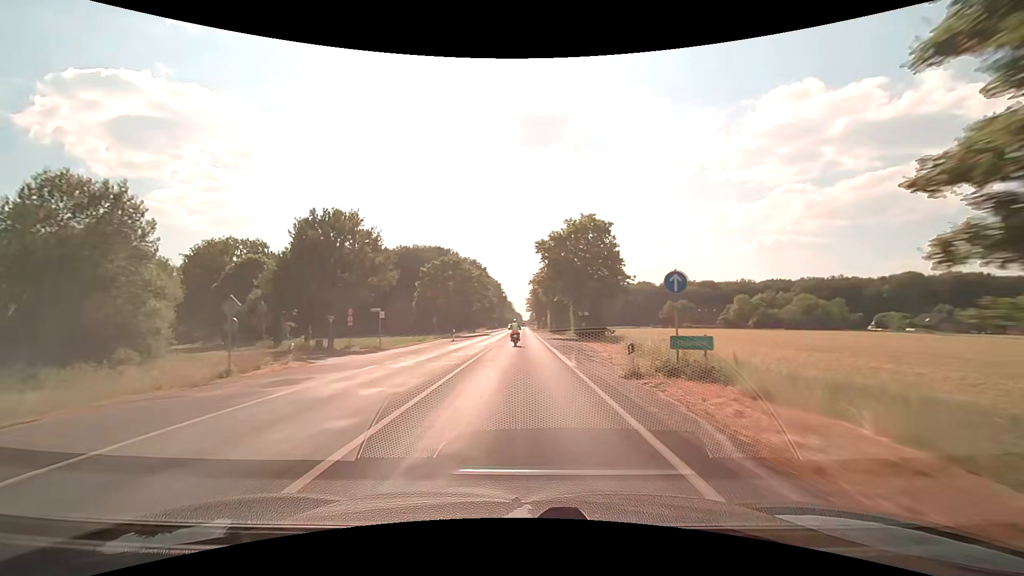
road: secondary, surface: asphalt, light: Day
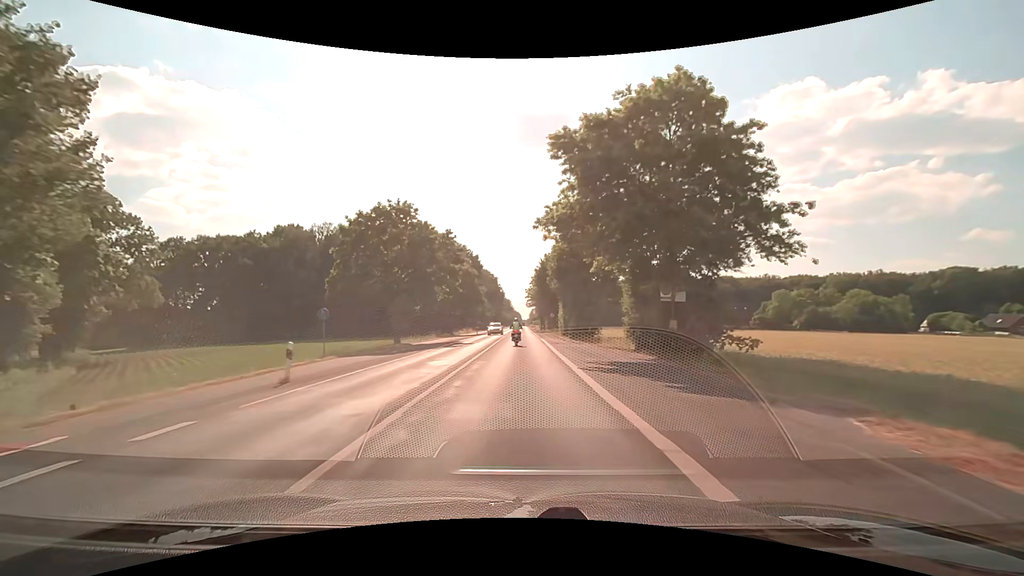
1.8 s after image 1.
(-0.1, +32.6) m; 0°
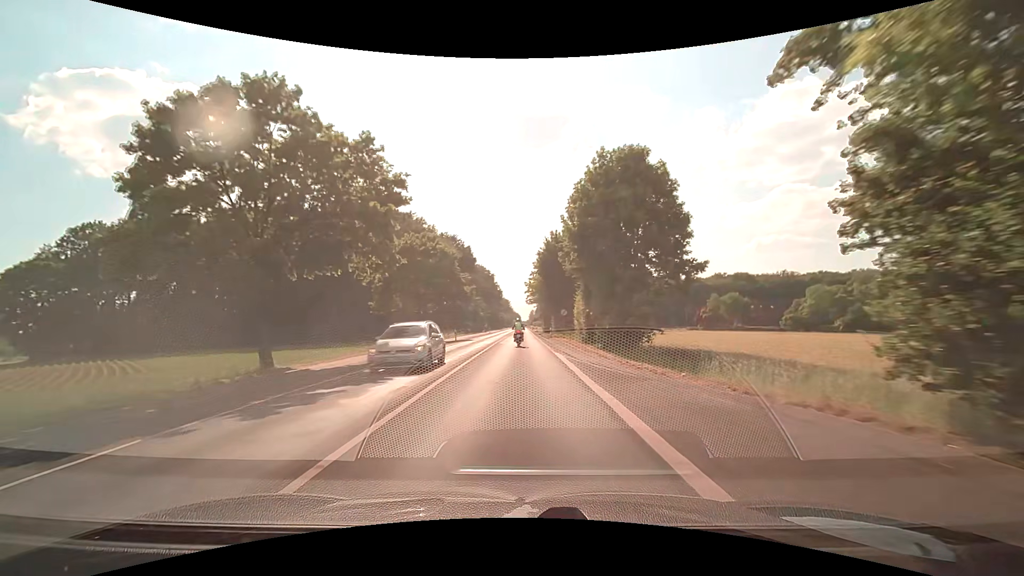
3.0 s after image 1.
(0.0, +21.7) m; 0°
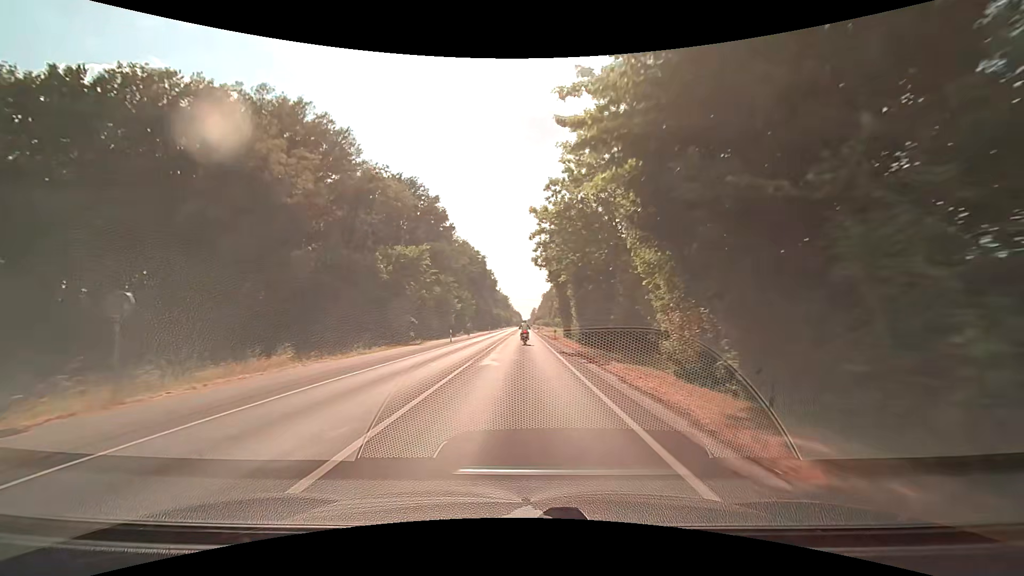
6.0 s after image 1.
(0.0, +54.5) m; 0°
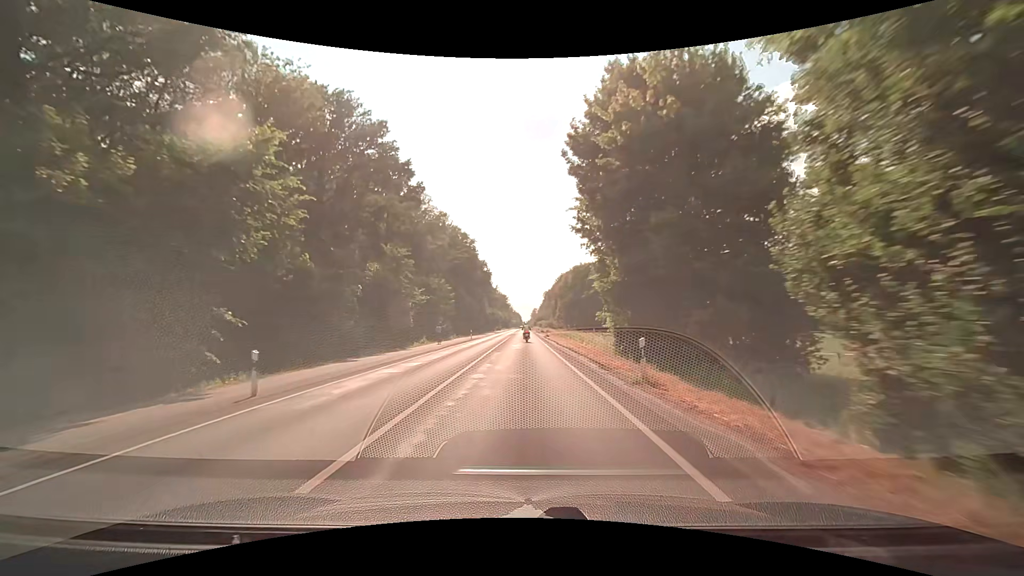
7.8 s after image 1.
(+0.1, +32.8) m; 0°
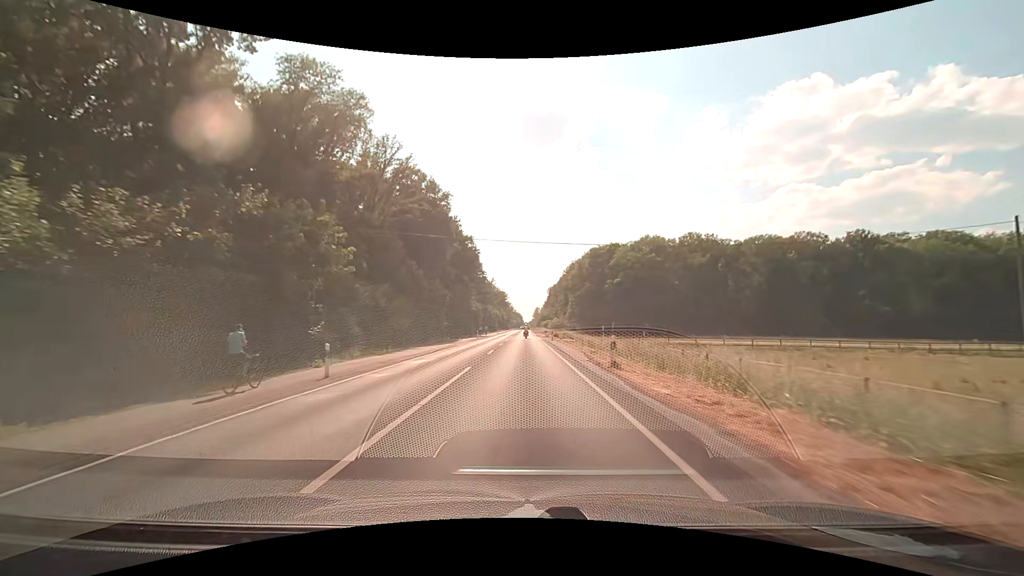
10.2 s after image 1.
(+0.1, +45.8) m; 0°
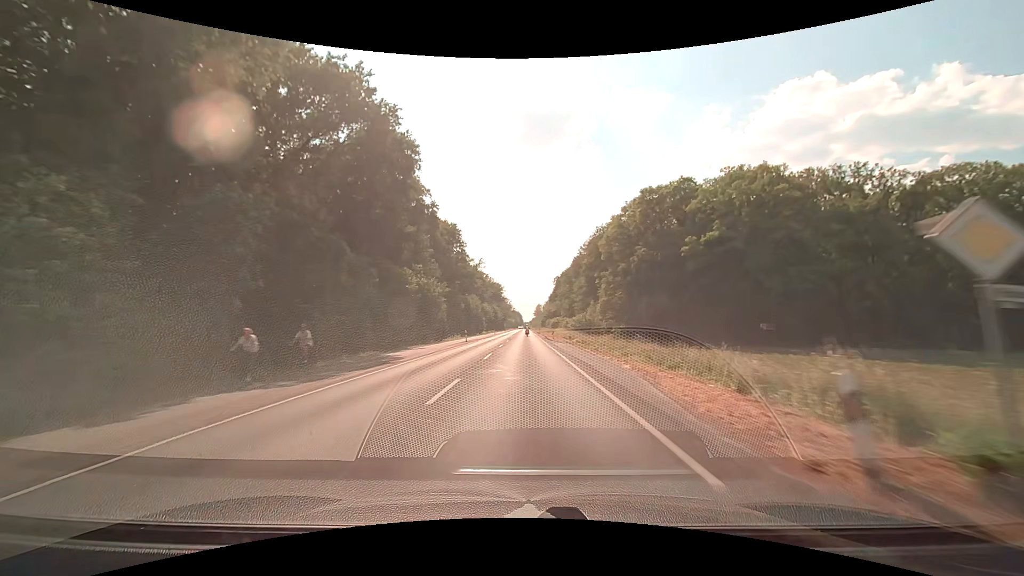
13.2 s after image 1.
(0.0, +63.7) m; 0°
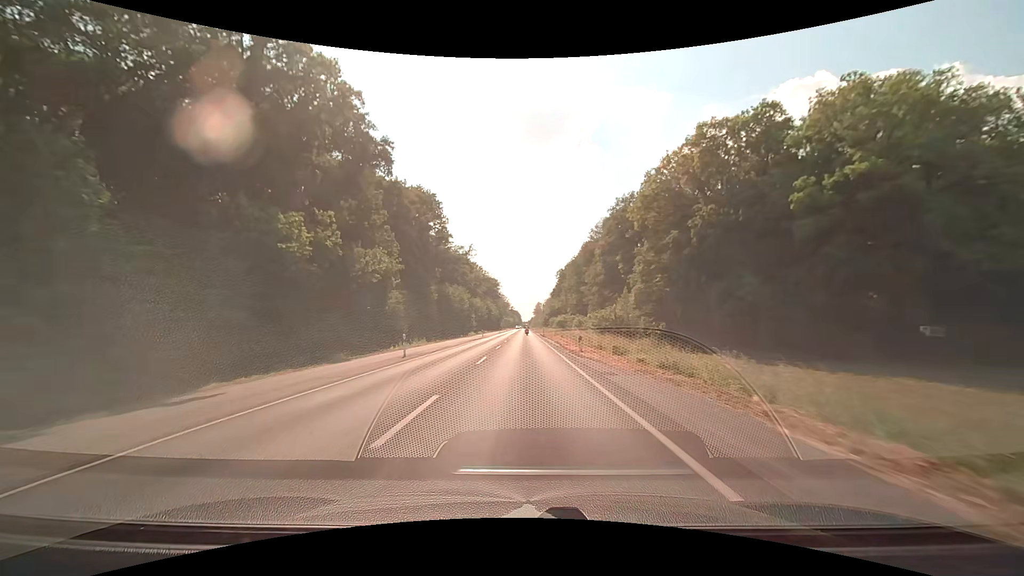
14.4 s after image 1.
(+0.2, +27.3) m; 0°
(0, +10) (0, +20) (0, +30) (0, +40) (0, +50) (0, +60) (0, +70) (0, +80) (0, +90) (0, +100) m
